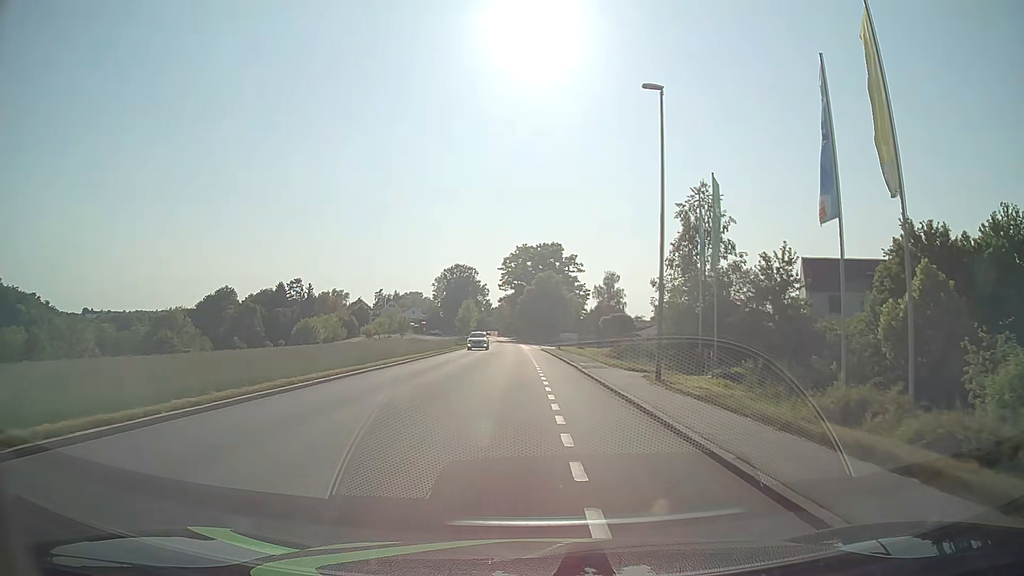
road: tertiary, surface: asphalt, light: Day
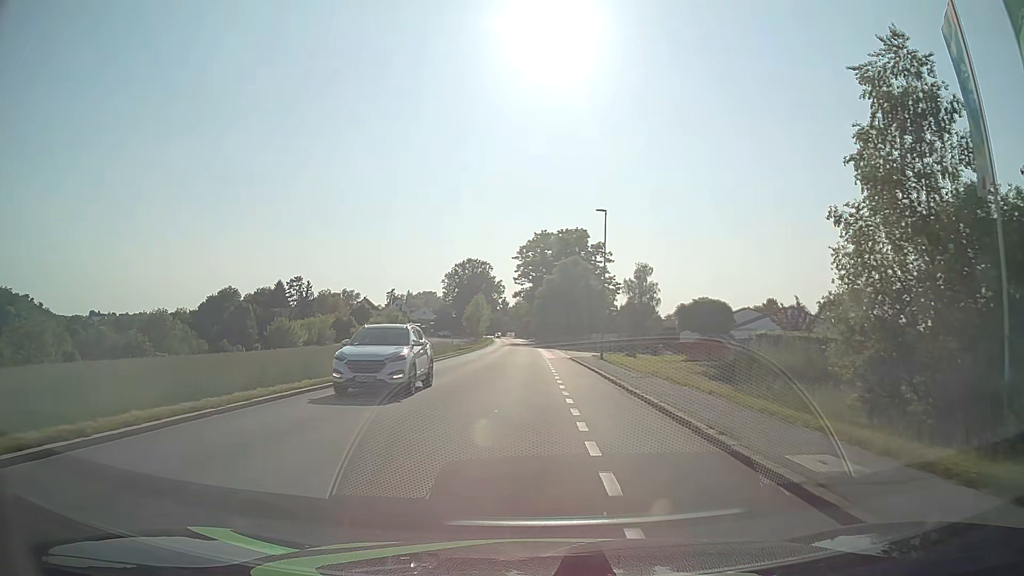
(-0.4, +22.7) m; -2°
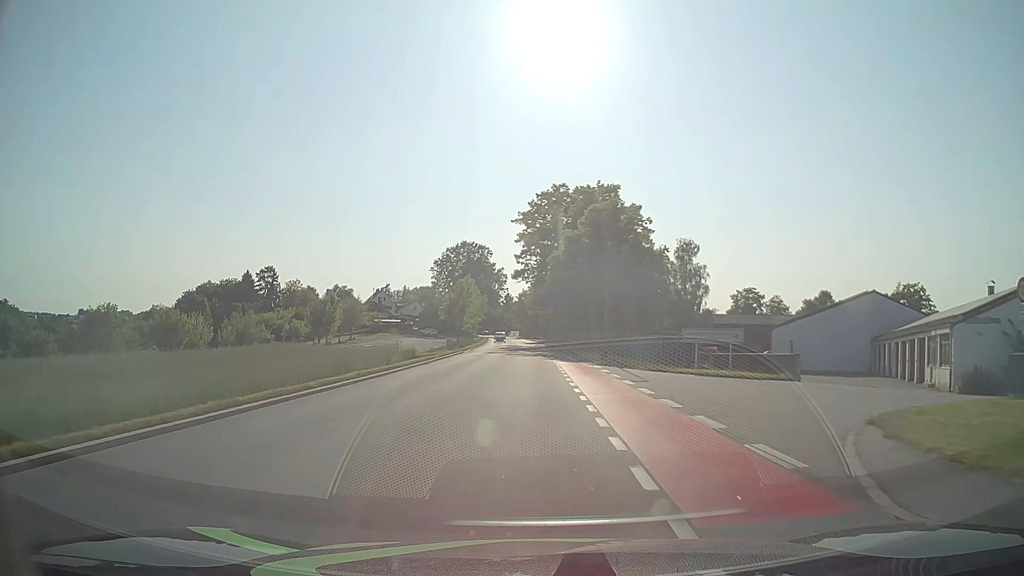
(-0.3, +38.0) m; 0°
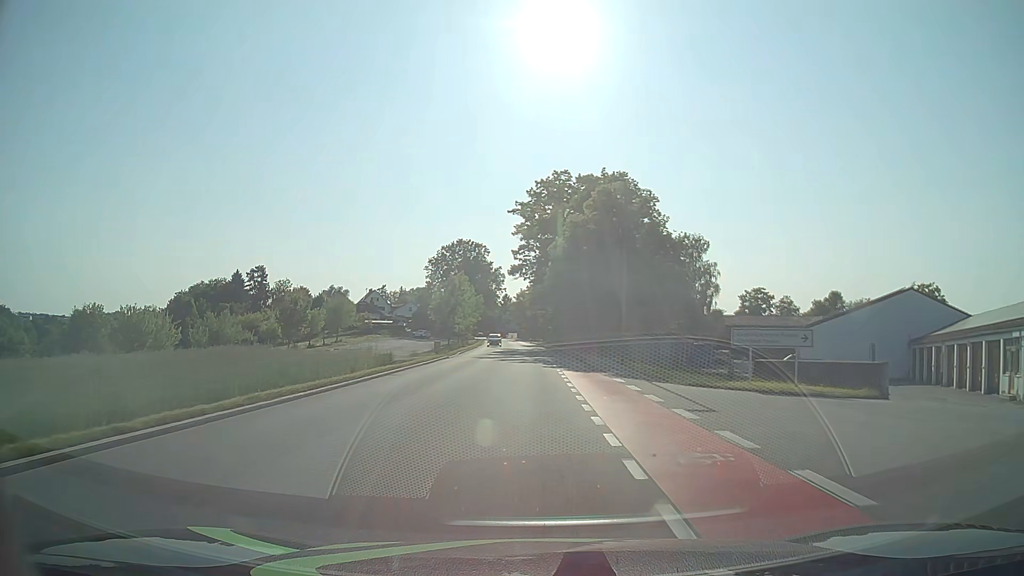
(0.0, +7.6) m; 0°
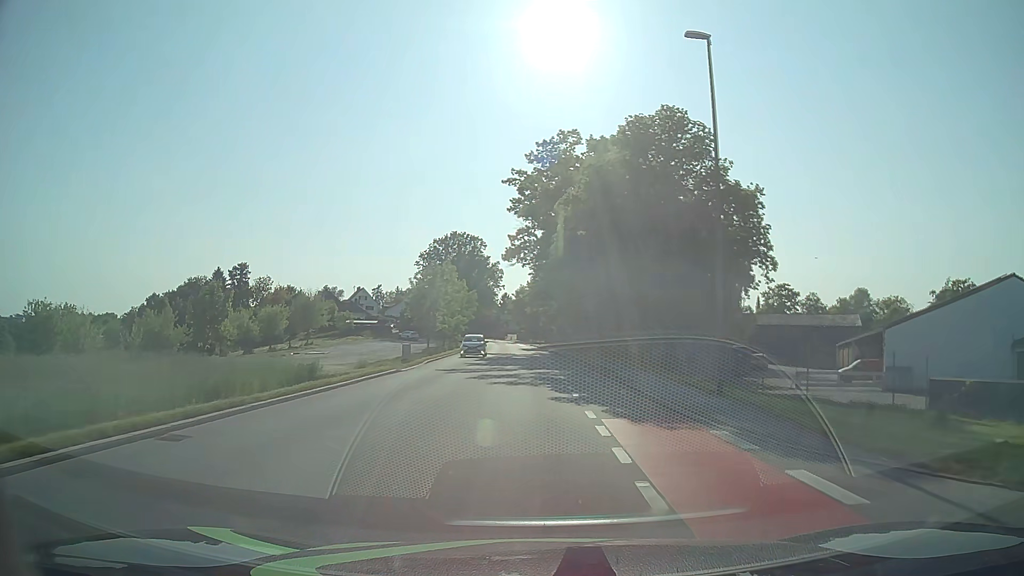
(0.0, +15.2) m; 0°
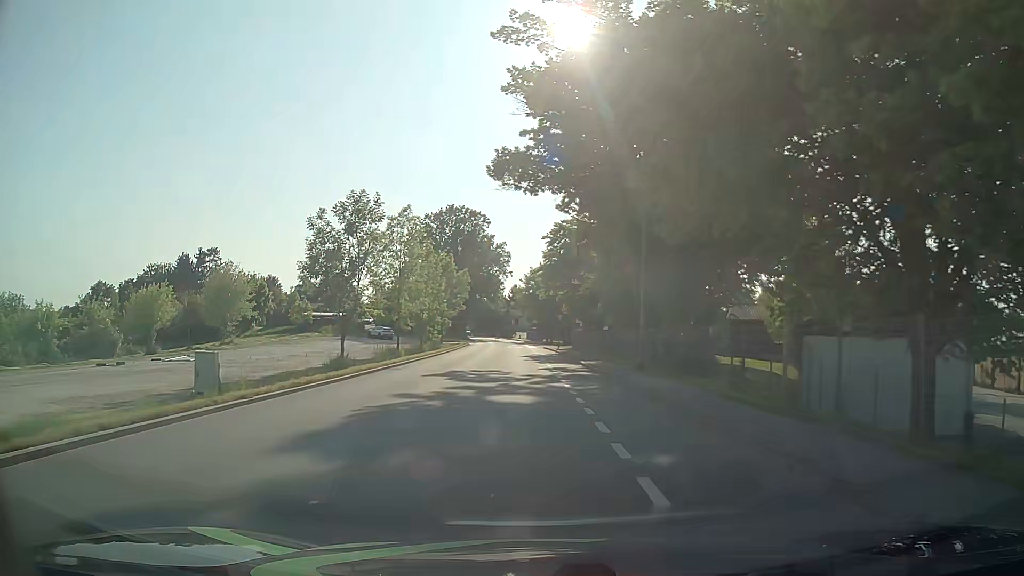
(-0.3, +30.0) m; -1°
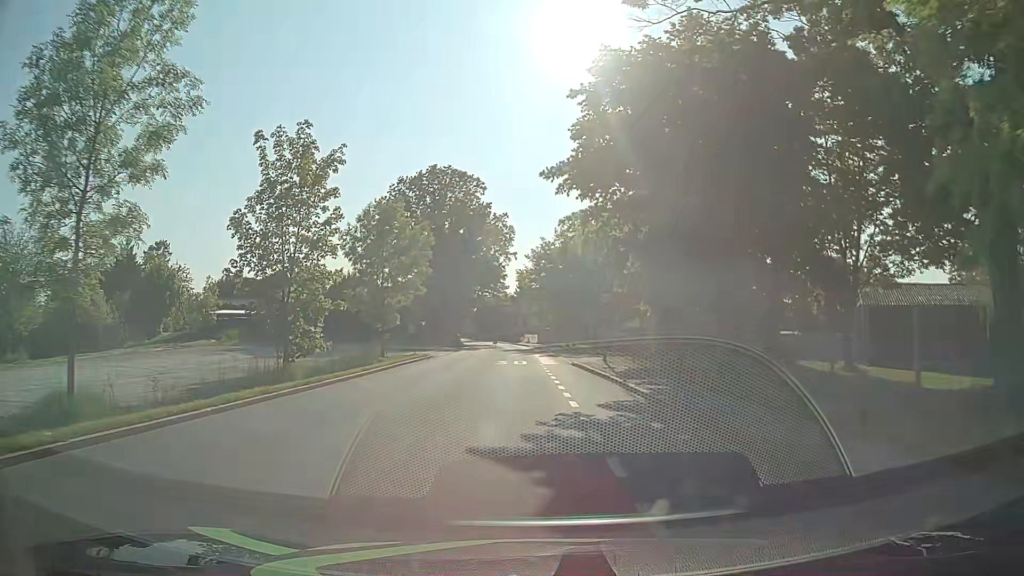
(-0.3, +32.9) m; 0°
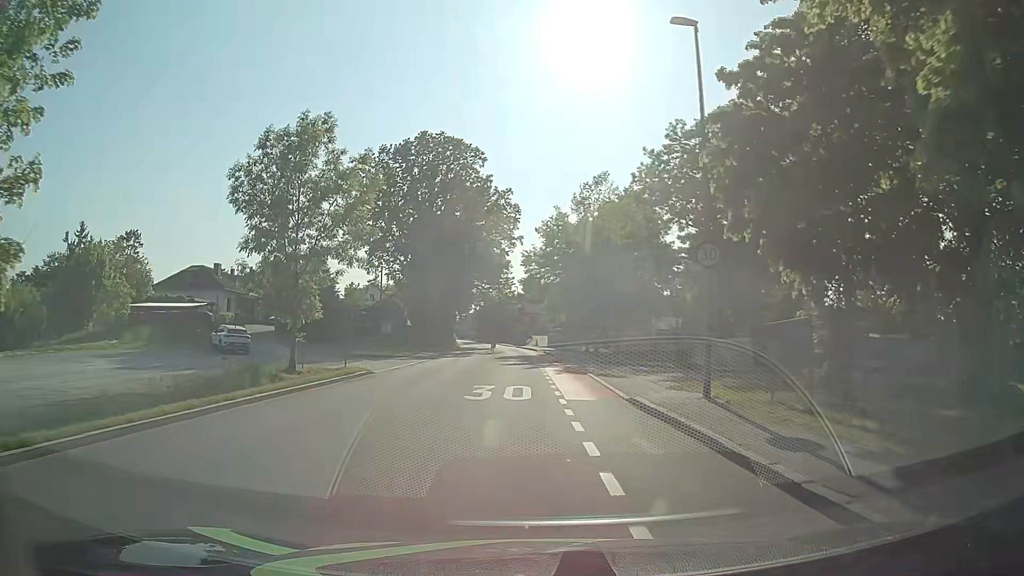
(-0.3, +16.5) m; -1°
(0, +10) (0, +20) (-1, +30) (-1, +40) (-1, +50) (-2, +60) (-3, +70) (-4, +80) (-6, +90) (-7, +100) m
